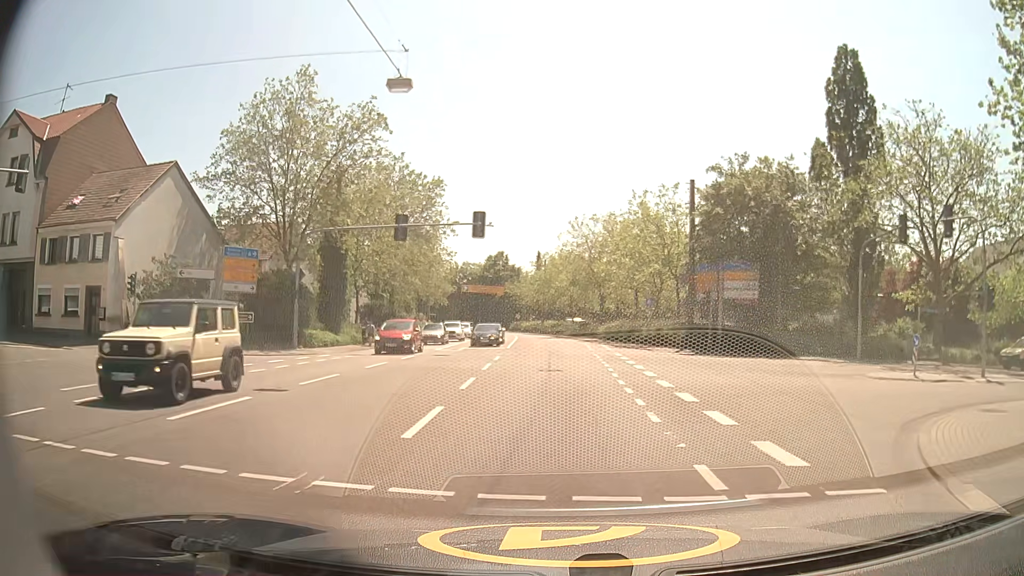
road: secondary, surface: asphalt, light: Day
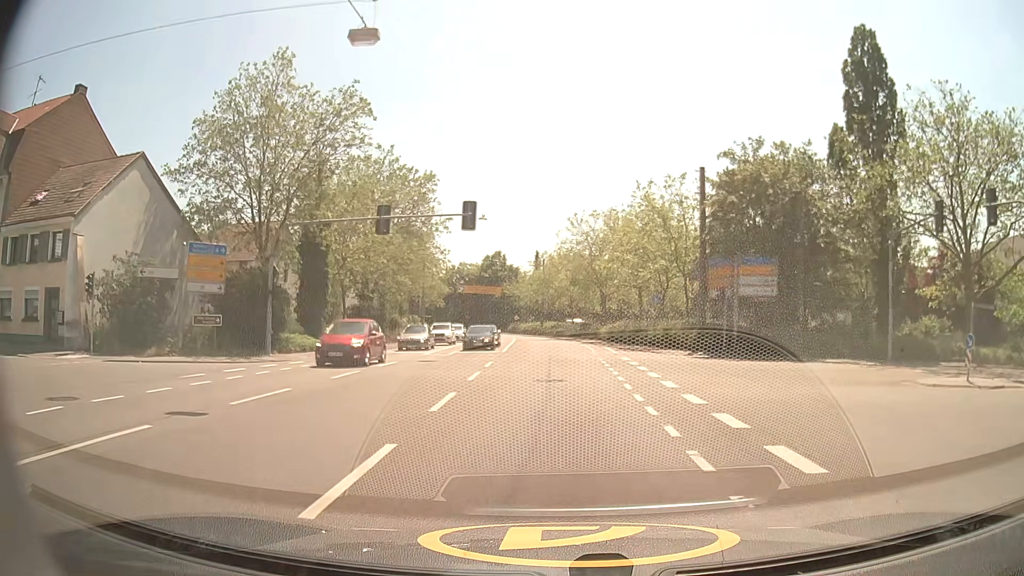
(0.0, +3.4) m; 0°
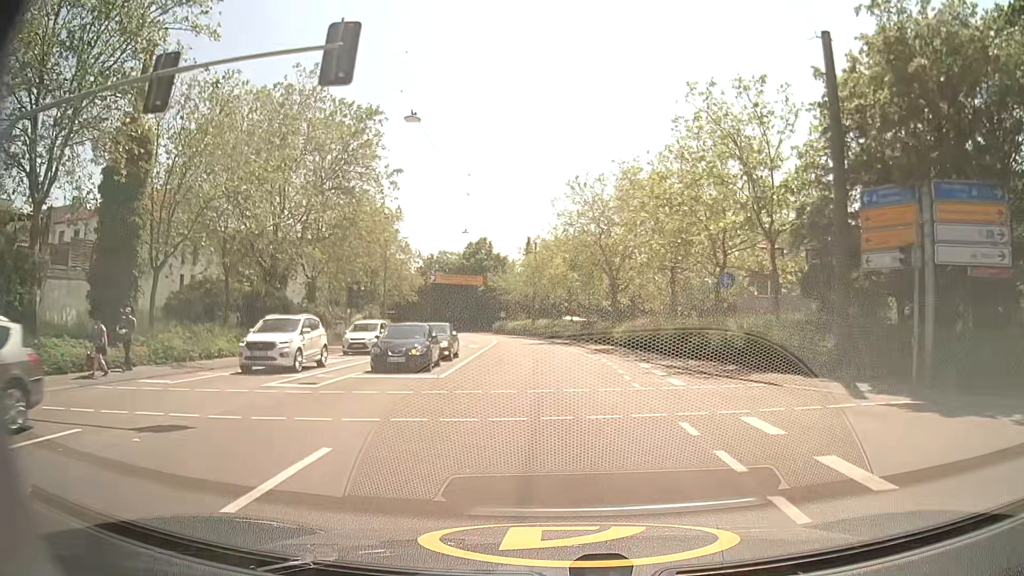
(-0.1, +18.9) m; 0°
(0, +10) (0, +20) (-1, +30) (-1, +40) (-2, +50) (-3, +60) (-5, +70) (-8, +79) (-12, +89) (-16, +98) m
